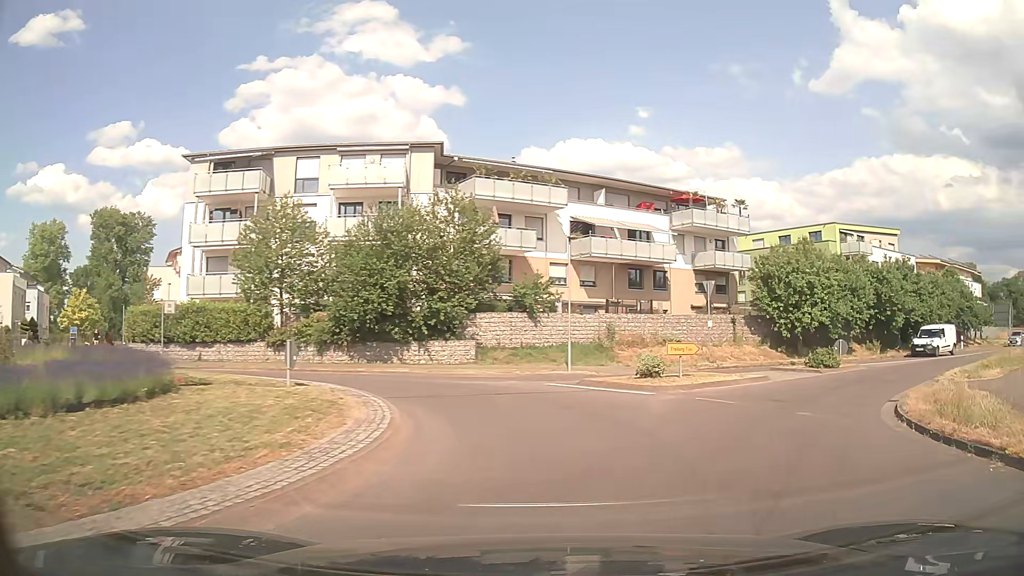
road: secondary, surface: asphalt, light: Day
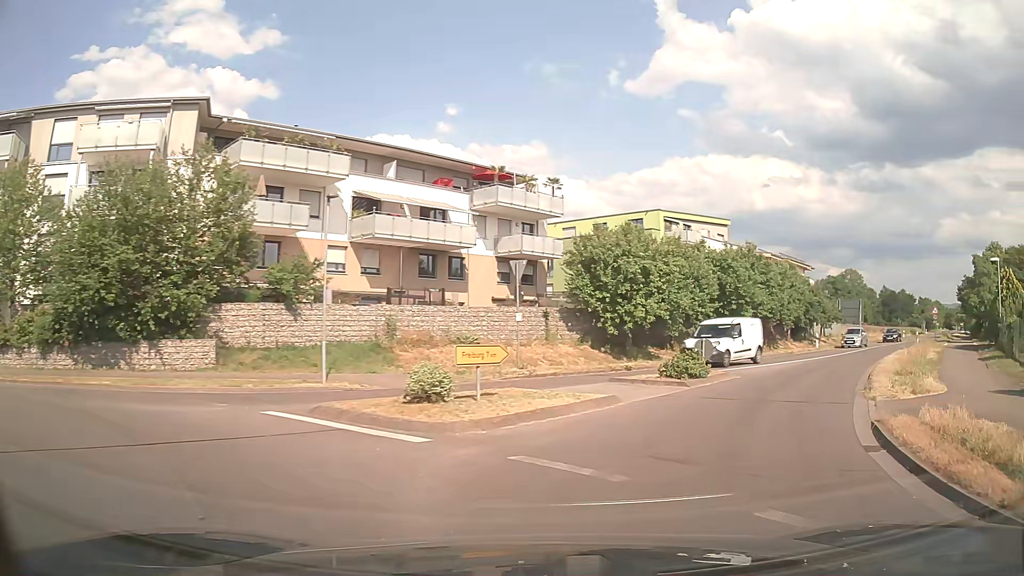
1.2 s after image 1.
(+1.0, +7.2) m; +17°
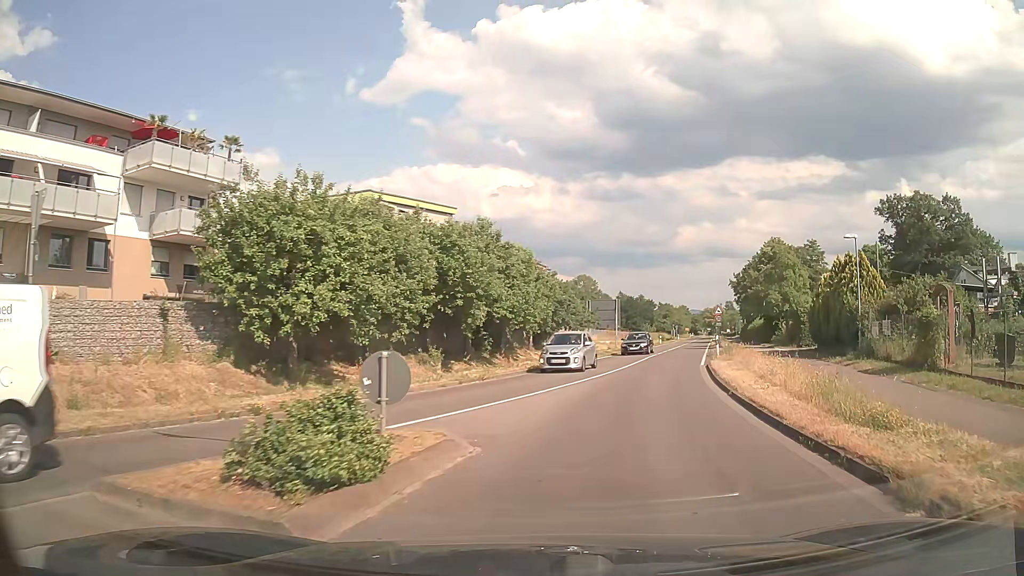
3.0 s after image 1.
(+2.7, +11.9) m; +23°
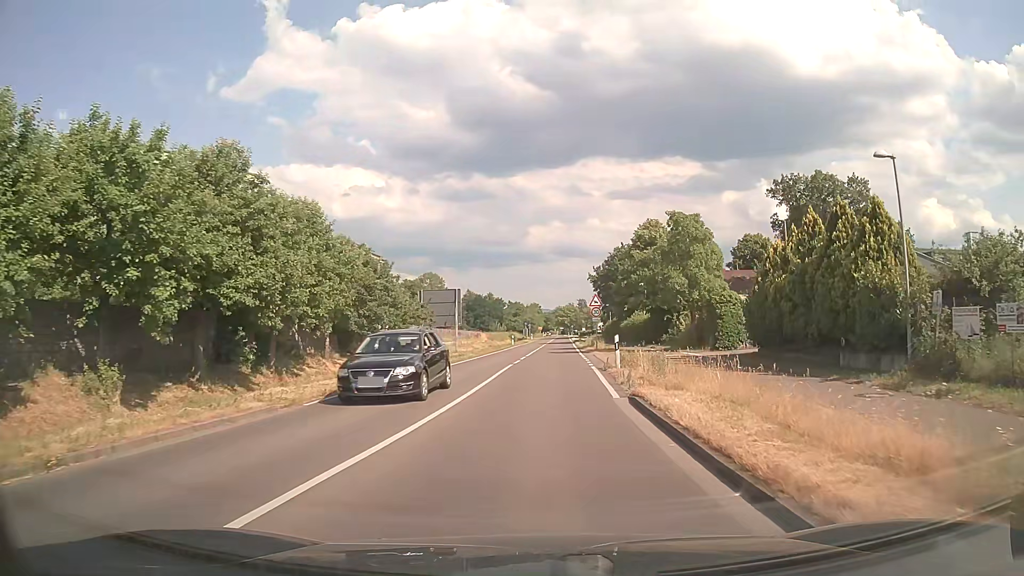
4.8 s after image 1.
(+1.9, +14.3) m; +13°
(0, +10) (0, +20) (+1, +30) (+1, +40) (+2, +50) (+2, +60) (+2, +70) (+3, +80) (+3, +90) (+4, +100) m
